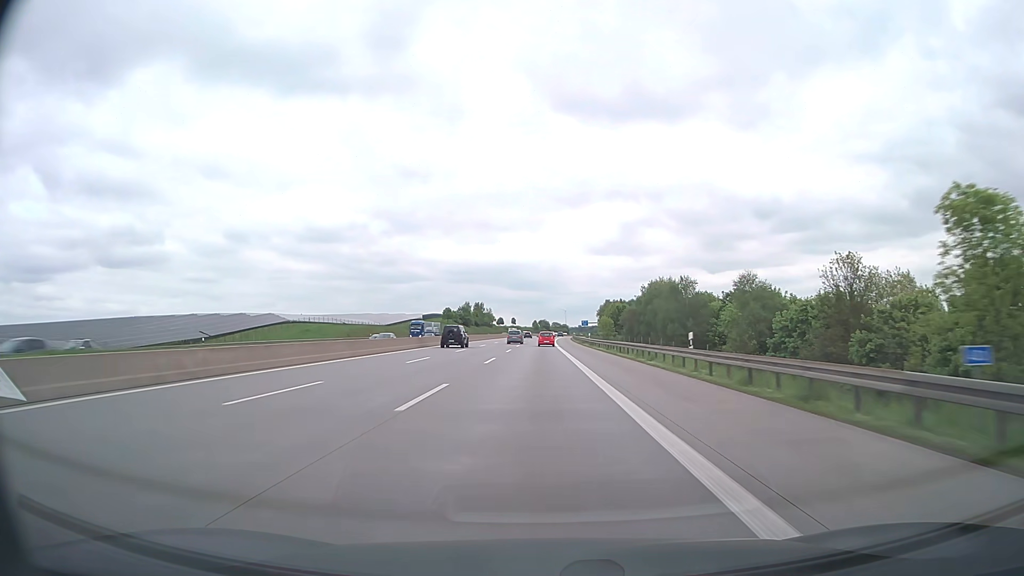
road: motorway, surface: asphalt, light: Day
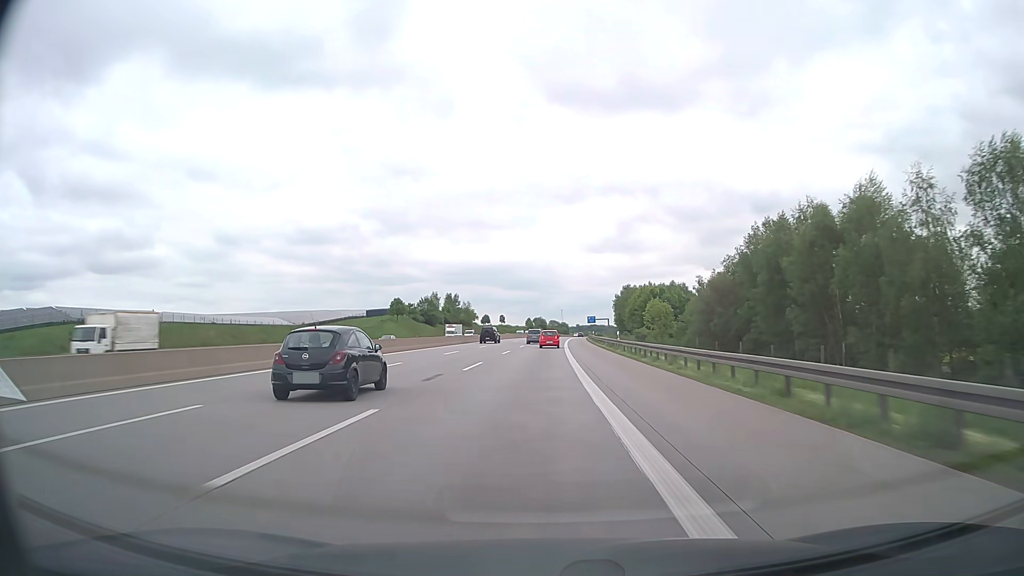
(+0.3, +77.7) m; 0°
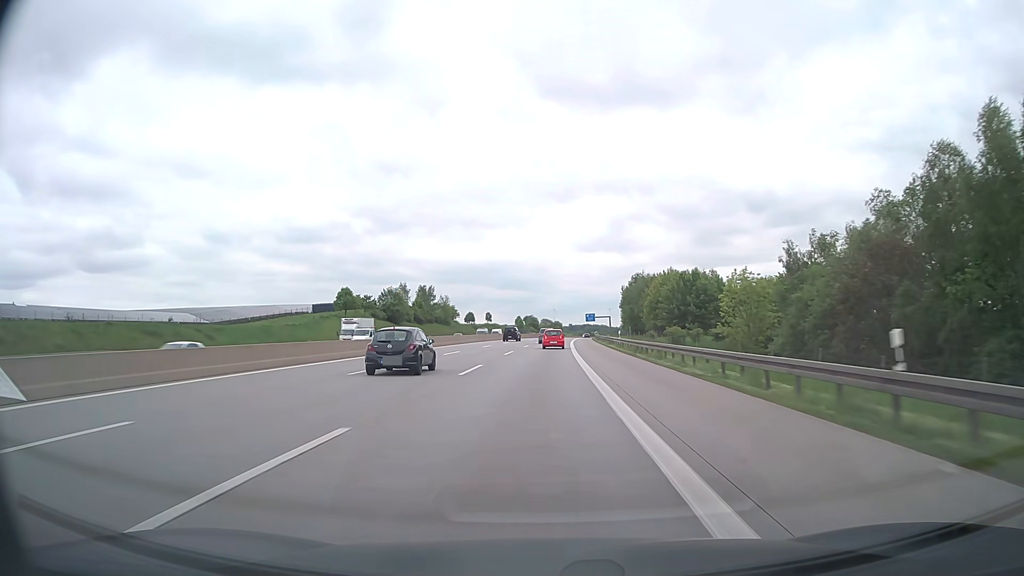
(+0.2, +38.1) m; +1°
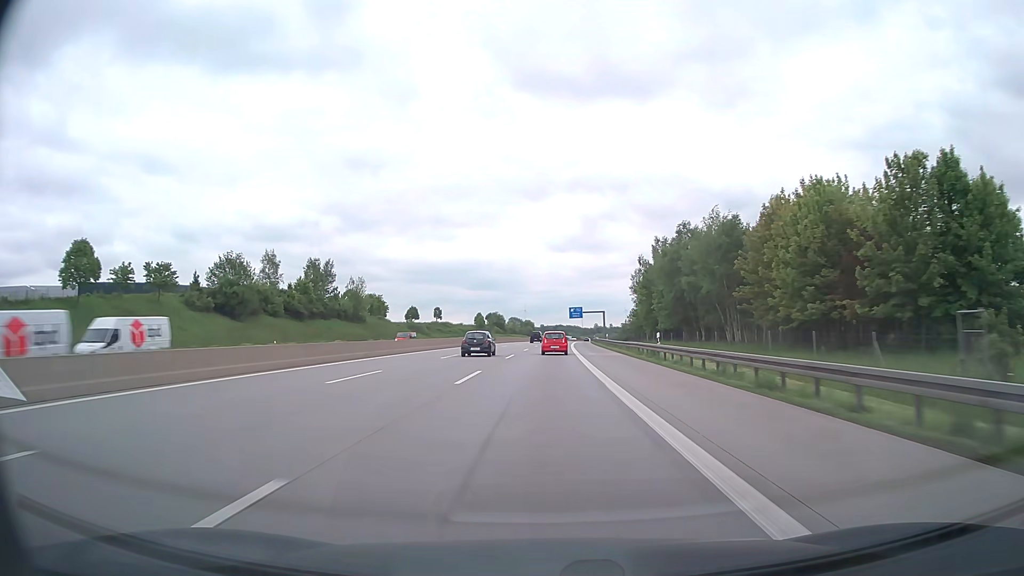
(+1.3, +74.1) m; +2°
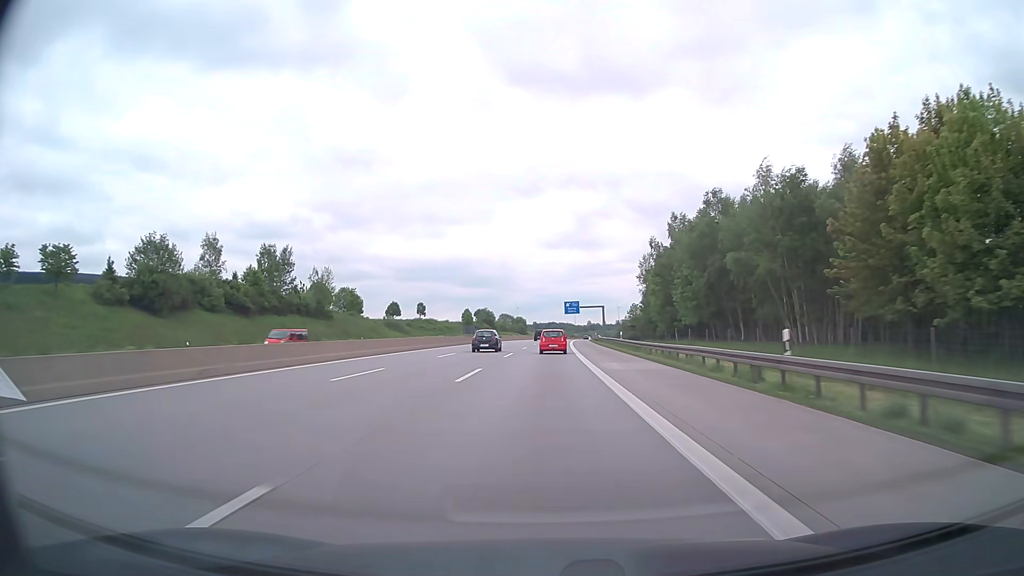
(+0.1, +18.1) m; +1°
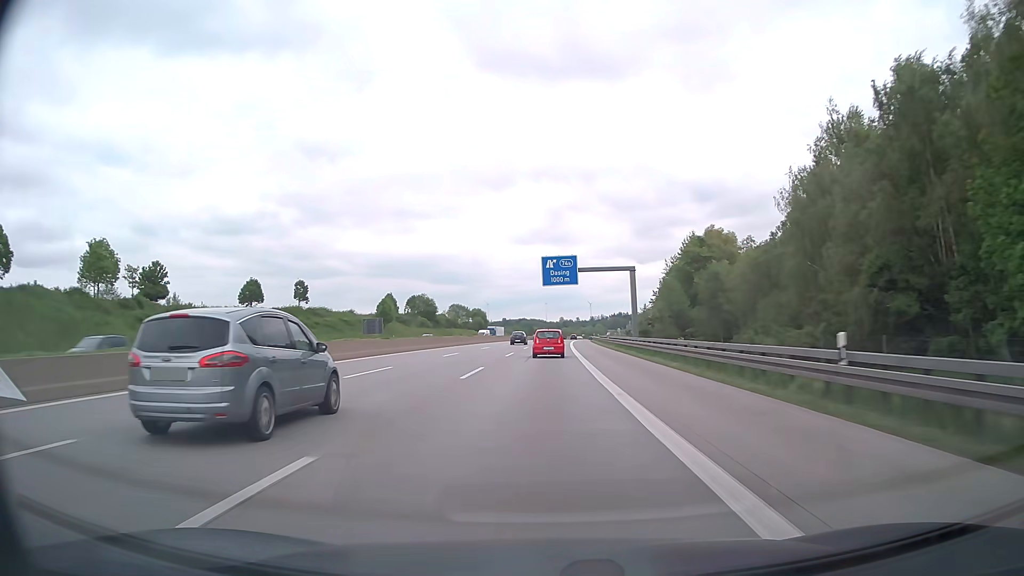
(+1.8, +87.3) m; +2°
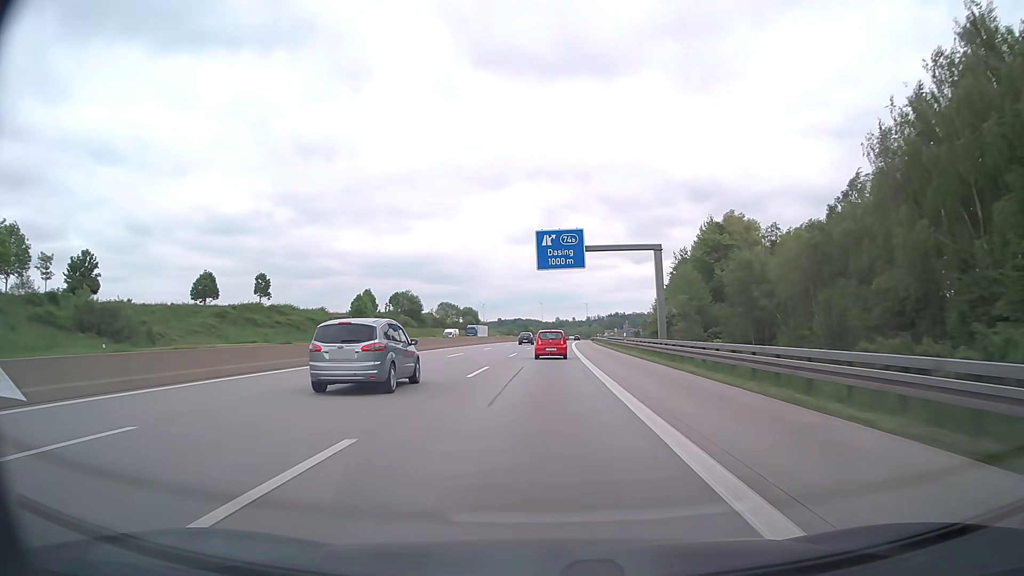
(0.0, +16.9) m; 0°
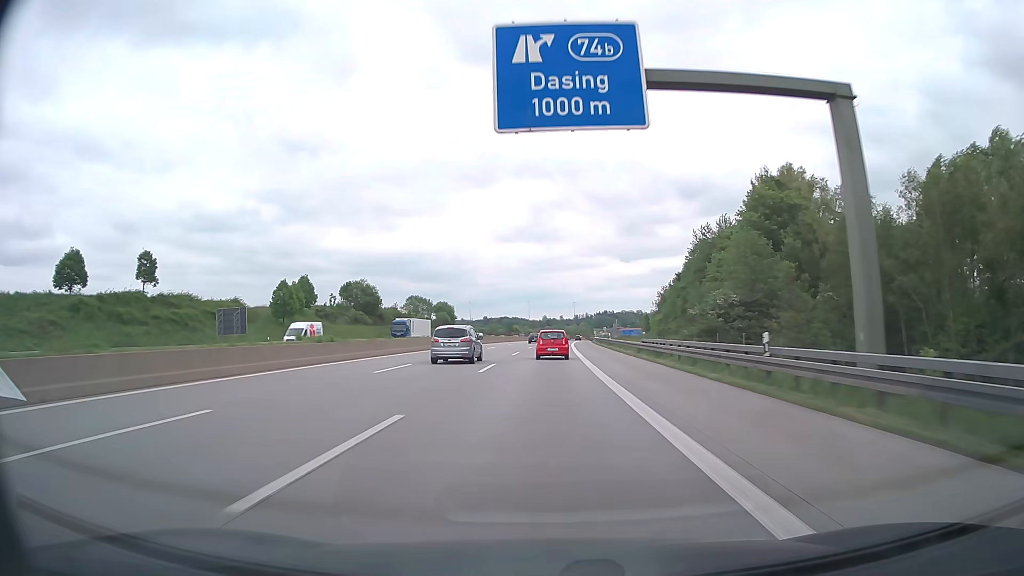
(+0.3, +33.2) m; +1°
(0, +10) (0, +20) (0, +30) (+1, +40) (+1, +50) (+1, +60) (+2, +70) (+2, +80) (+2, +90) (+3, +100) m
